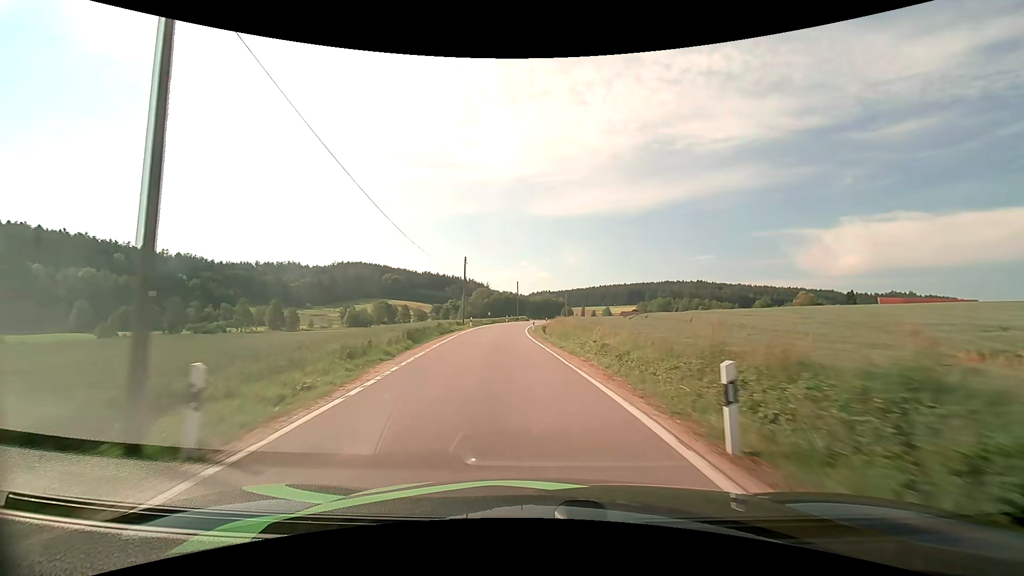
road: tertiary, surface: asphalt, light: Day
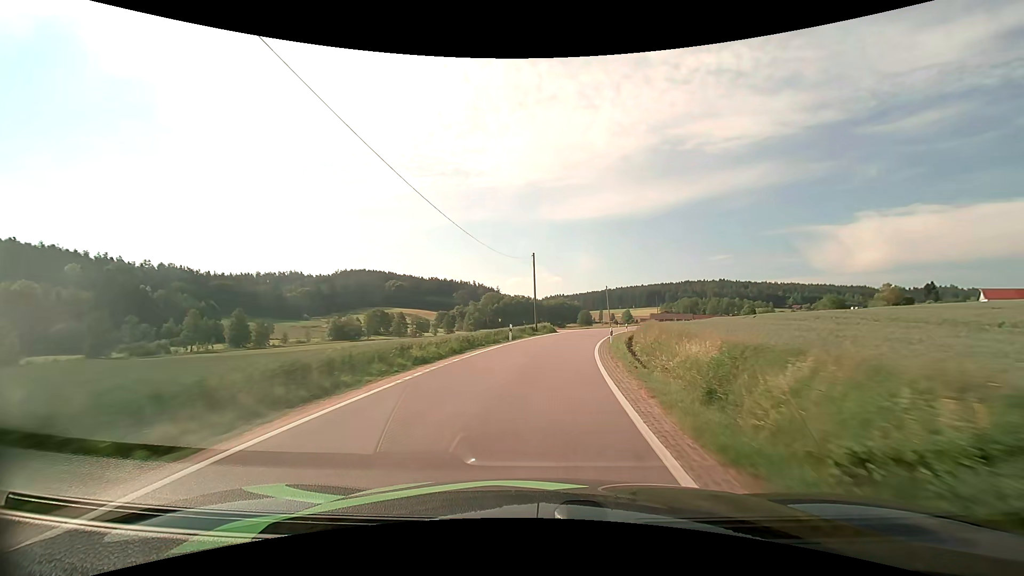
(-2.5, +42.7) m; -2°
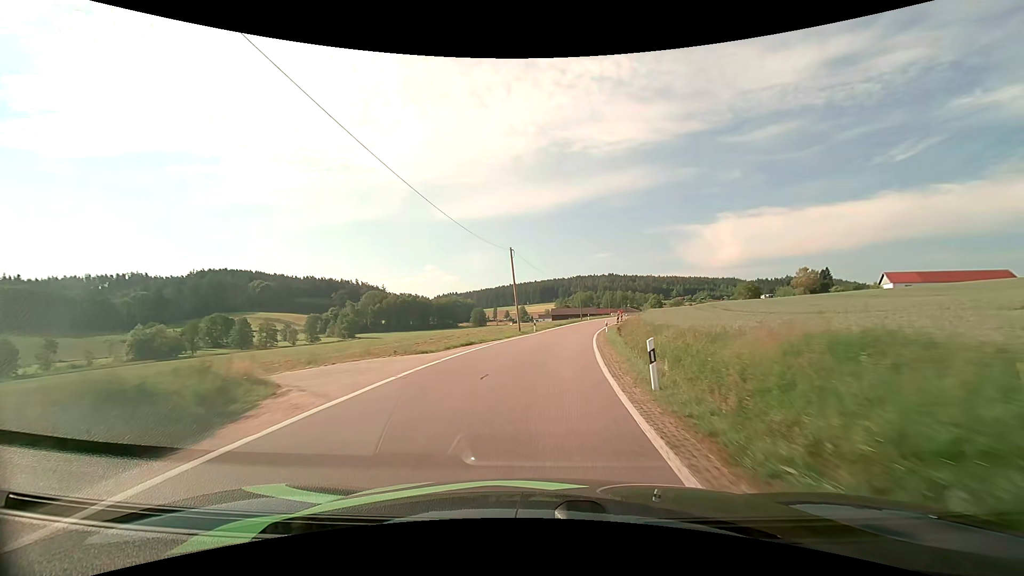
(+4.6, +41.7) m; +12°
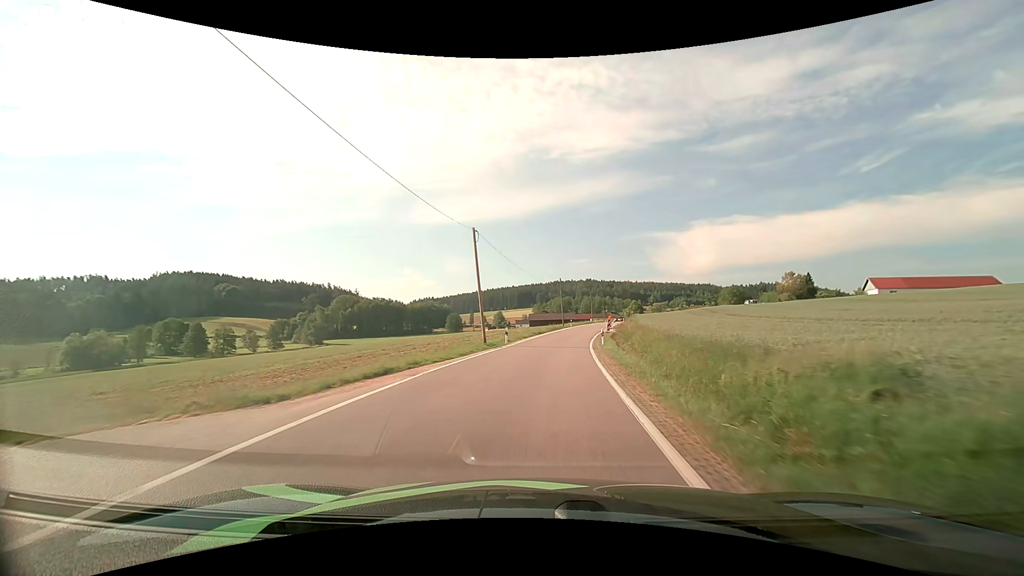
(+0.2, +10.4) m; +2°
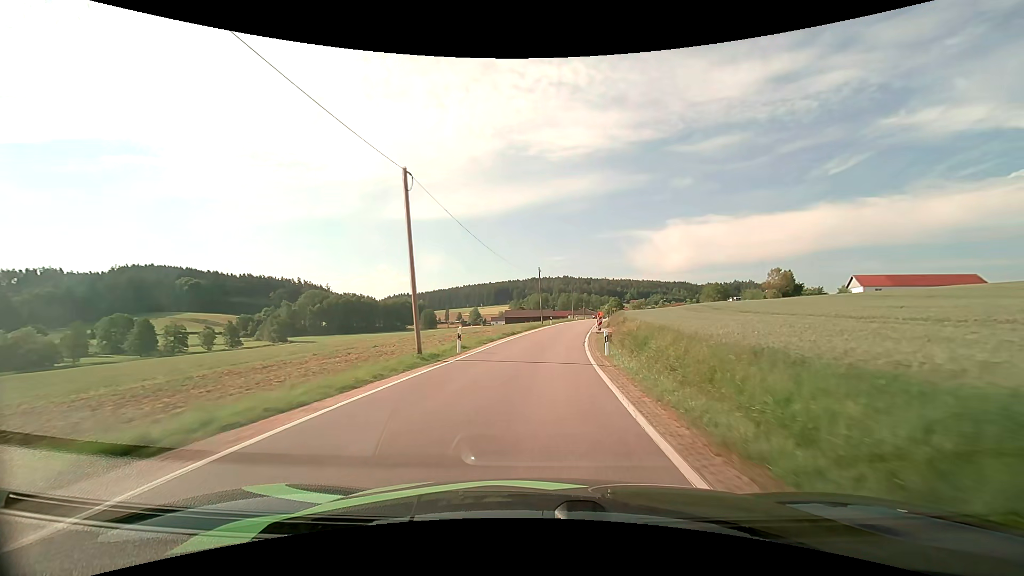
(+0.2, +10.5) m; +3°
